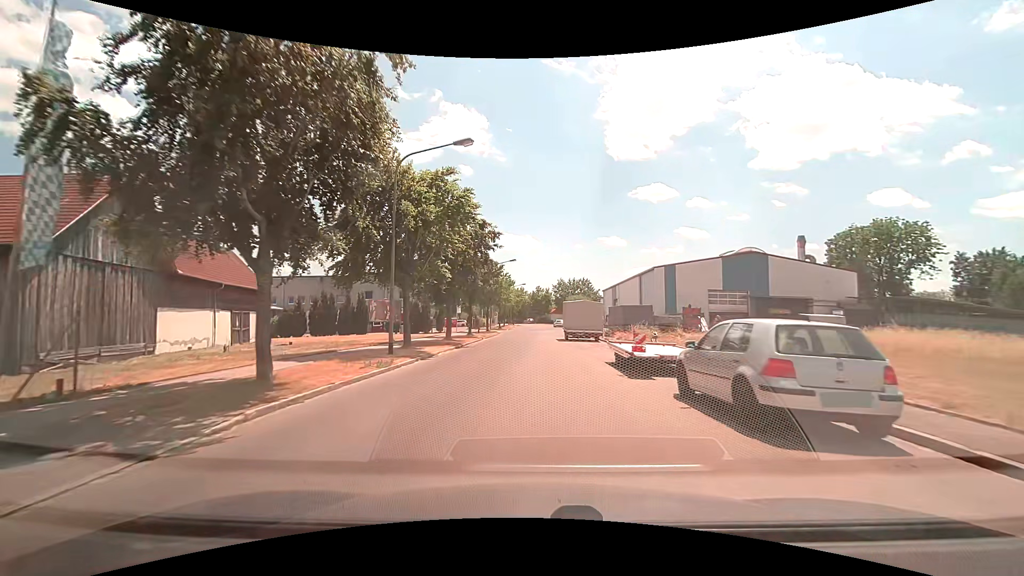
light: Day
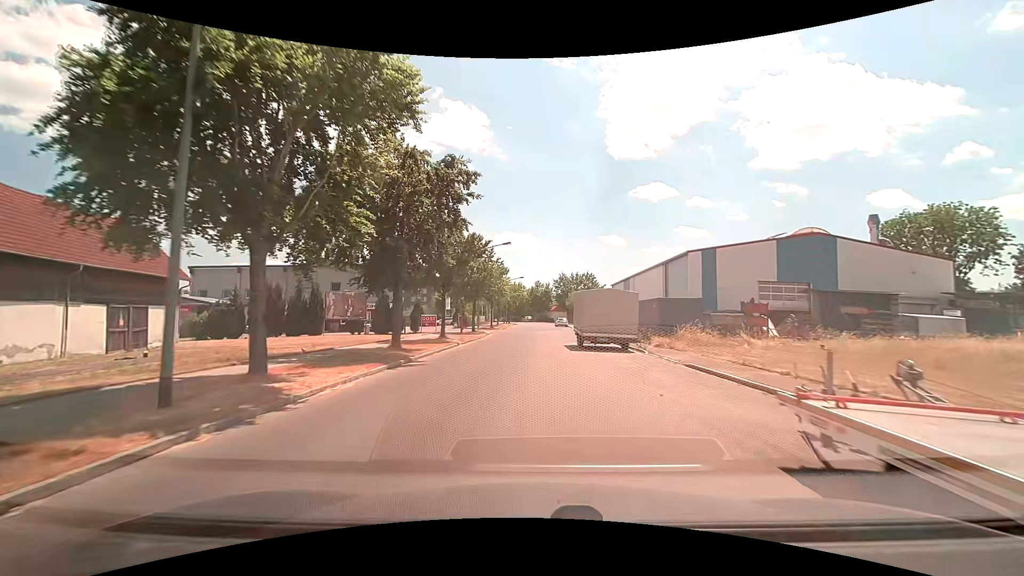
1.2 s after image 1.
(0.0, +11.9) m; 0°
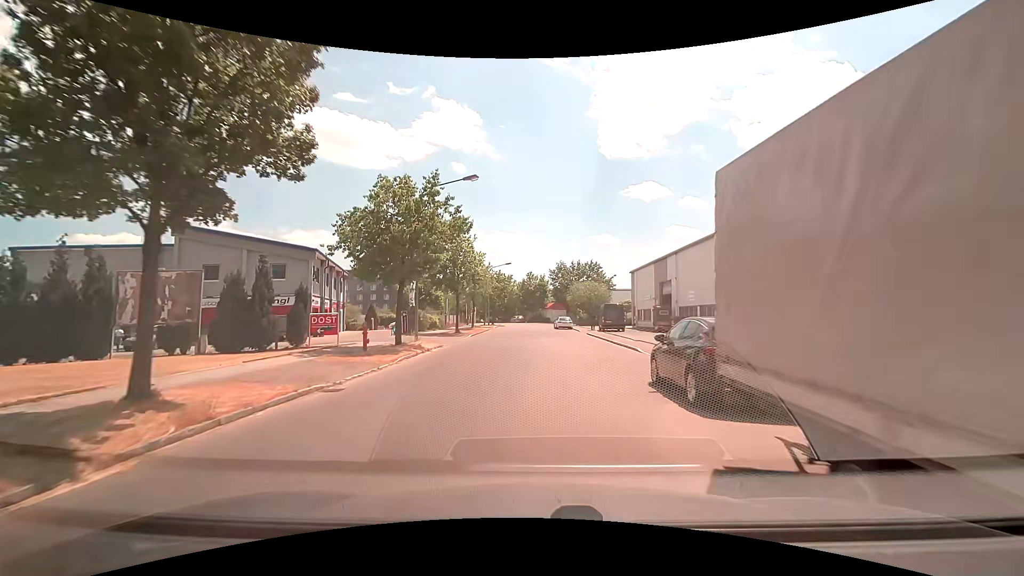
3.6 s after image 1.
(+0.2, +22.5) m; +1°
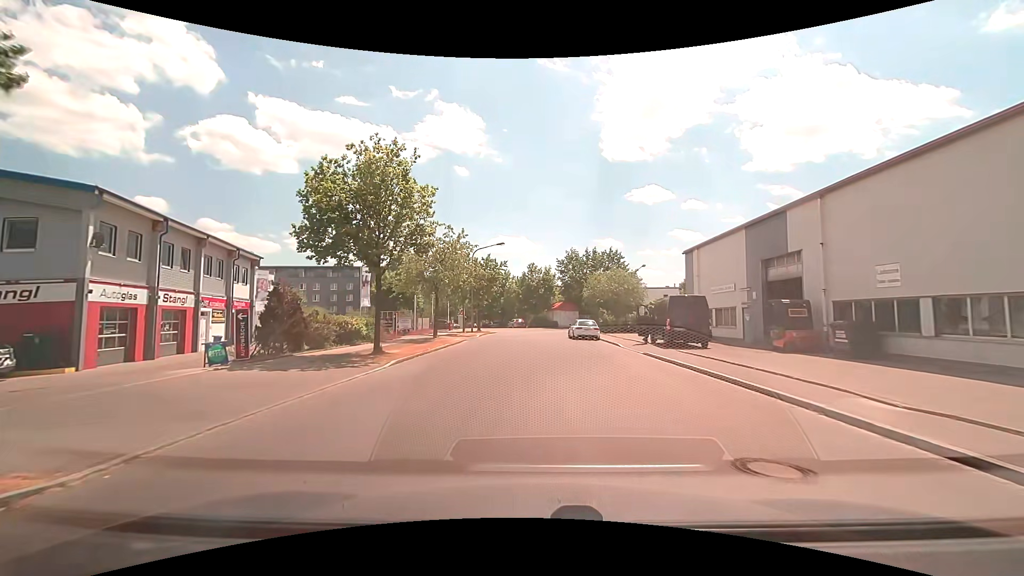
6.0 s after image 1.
(0.0, +20.8) m; 0°
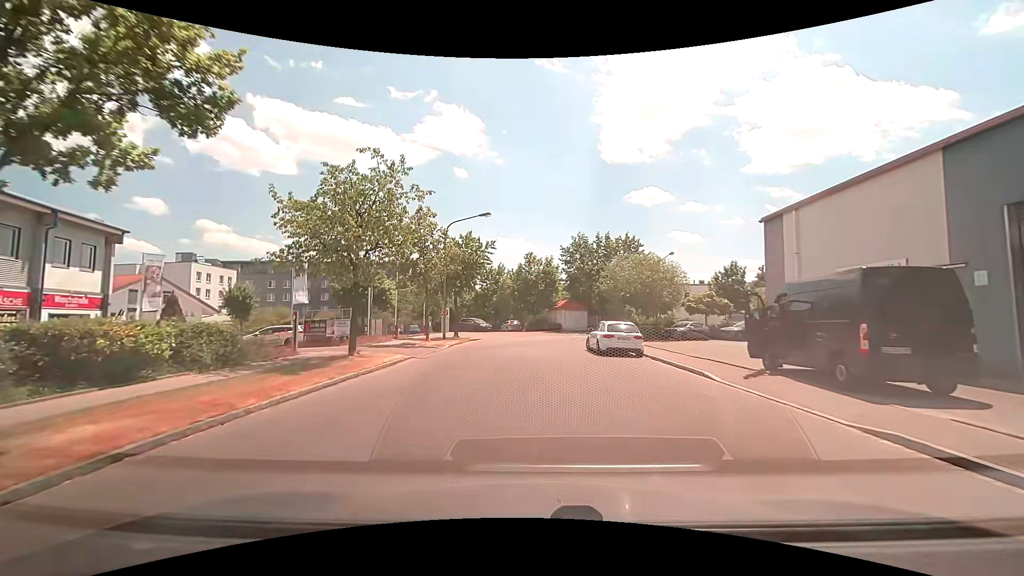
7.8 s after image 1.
(+0.1, +14.0) m; 0°
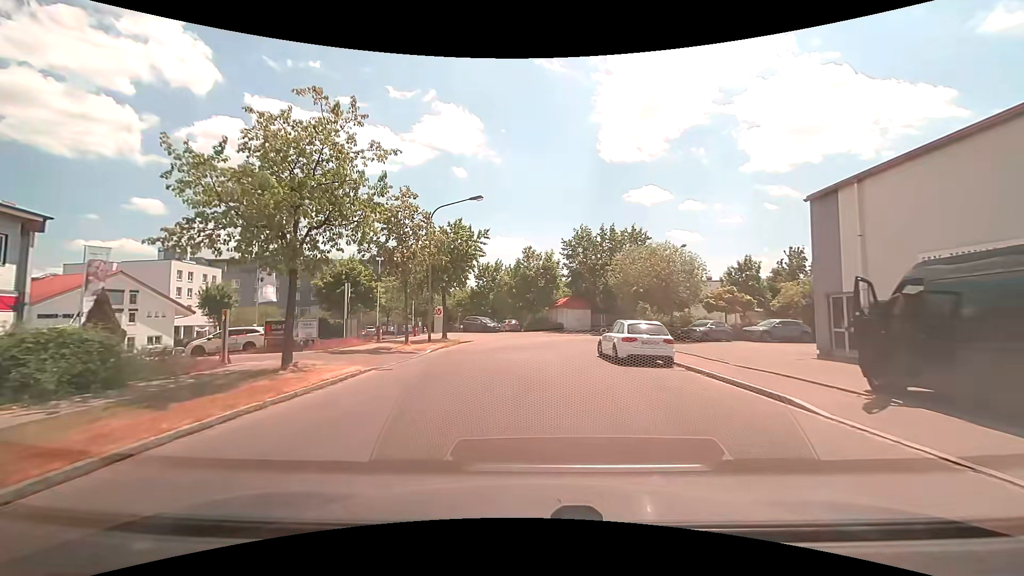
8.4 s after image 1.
(0.0, +4.5) m; 0°
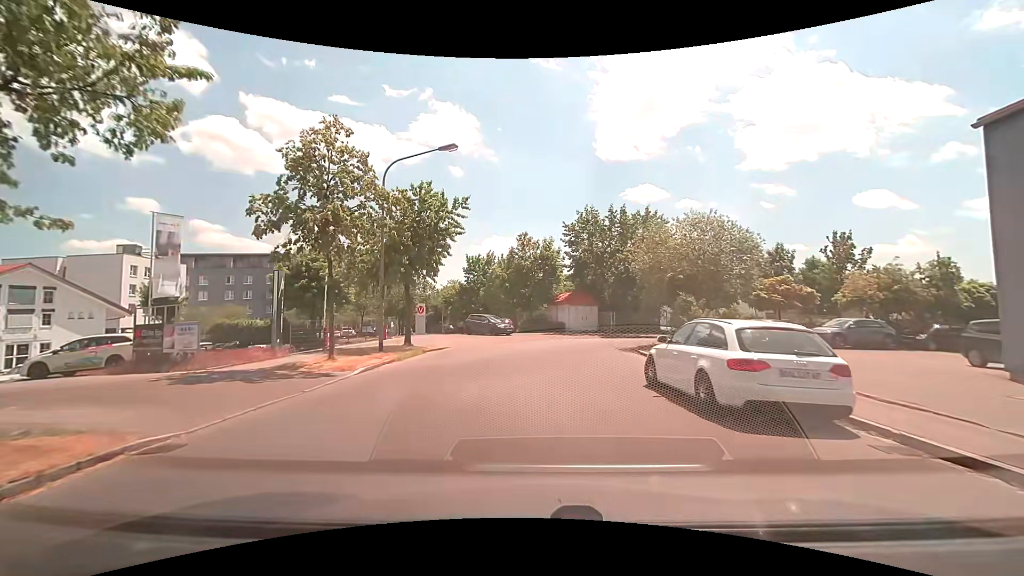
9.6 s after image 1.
(0.0, +8.5) m; 0°
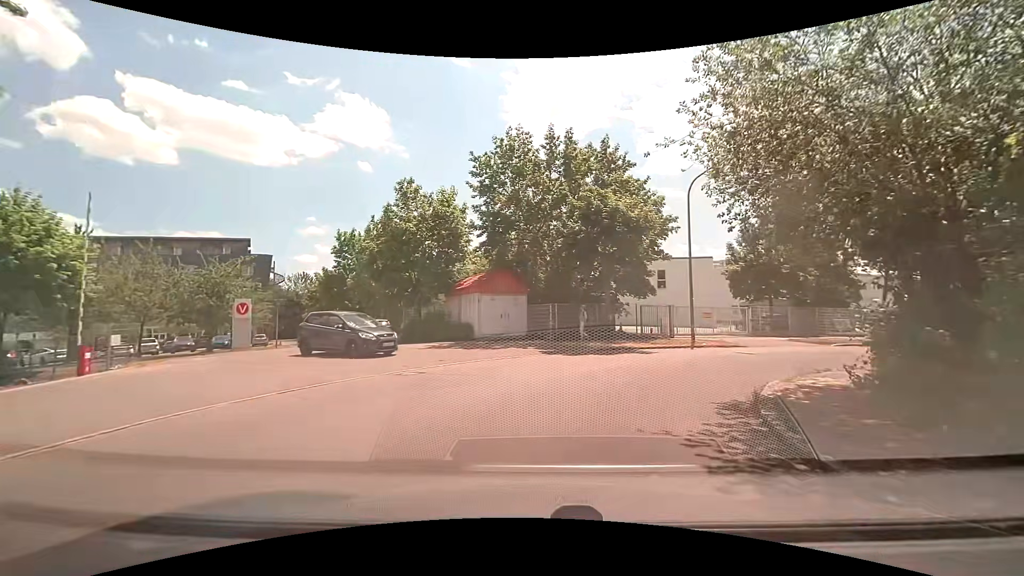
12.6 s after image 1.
(+0.9, +19.0) m; +10°
(+1, +10) (+8, +18) (+16, +23) (+25, +28) (+34, +32) (+43, +36) (+52, +40) (+61, +44) (+70, +48) (+80, +52) m
